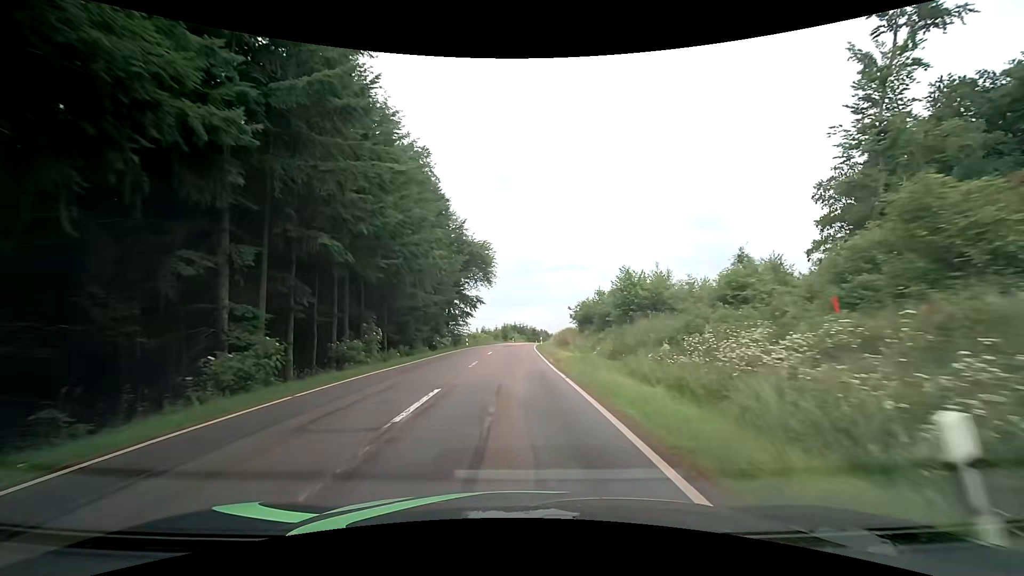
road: tertiary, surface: asphalt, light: Day
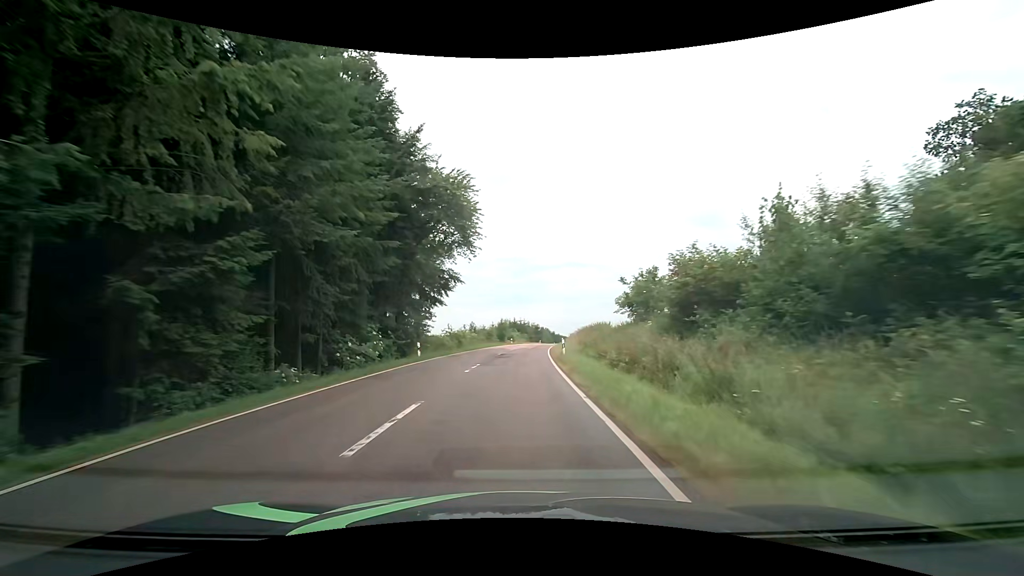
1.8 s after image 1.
(-0.2, +25.6) m; -1°
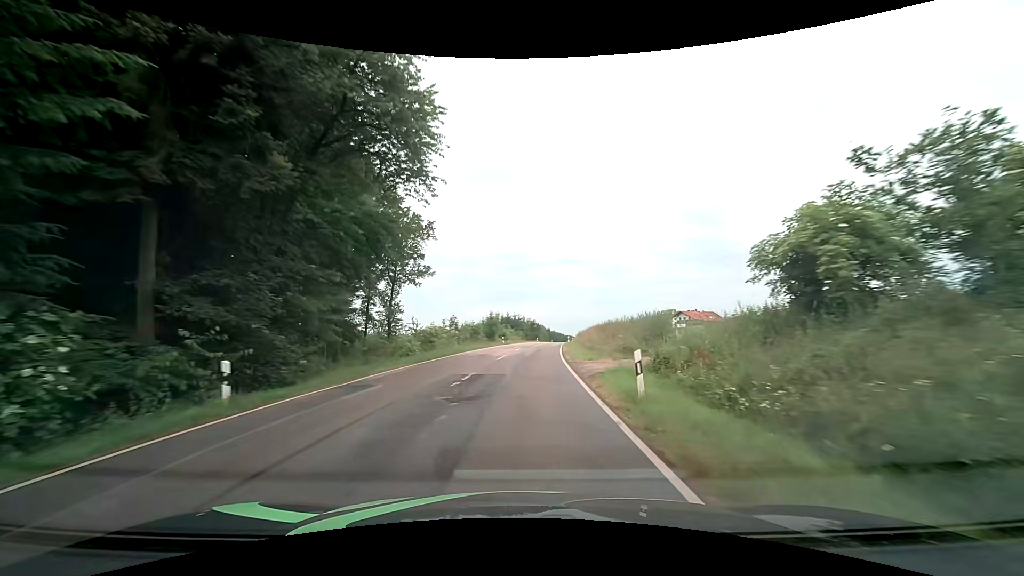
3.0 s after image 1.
(+0.2, +17.5) m; +1°
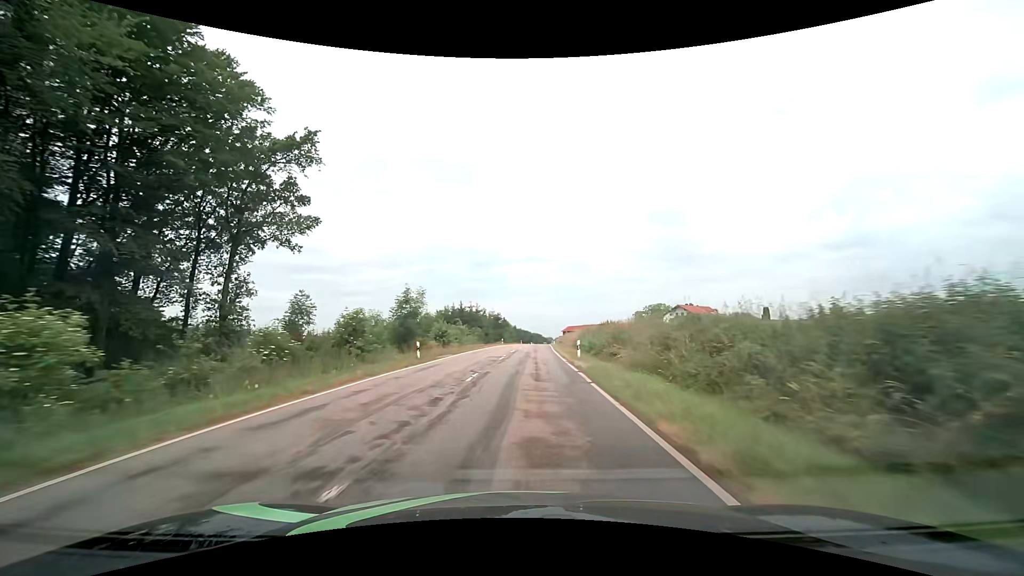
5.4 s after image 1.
(+1.4, +36.0) m; +4°
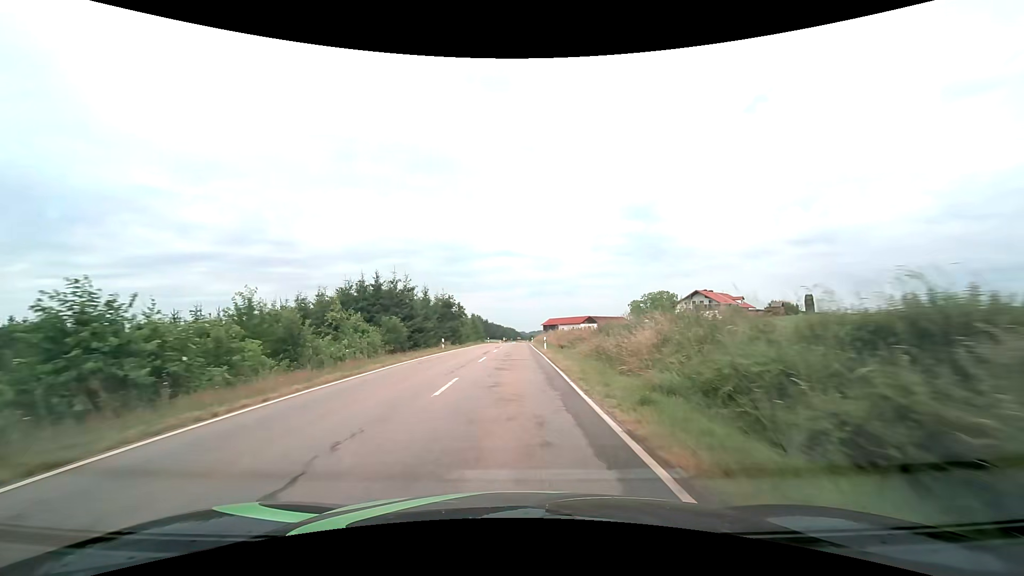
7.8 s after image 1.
(+1.1, +37.3) m; +3°
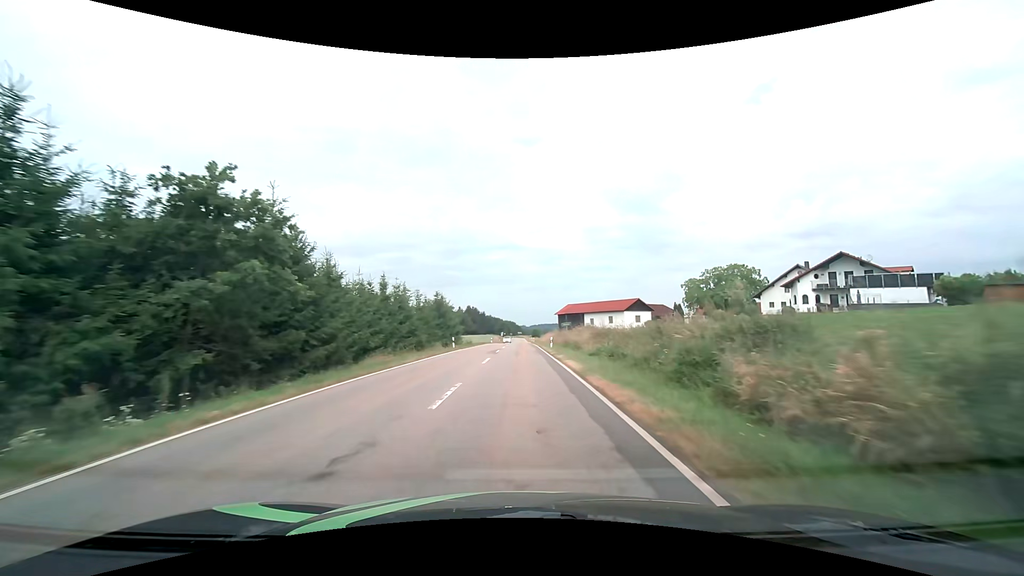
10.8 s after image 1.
(-0.3, +49.3) m; 0°
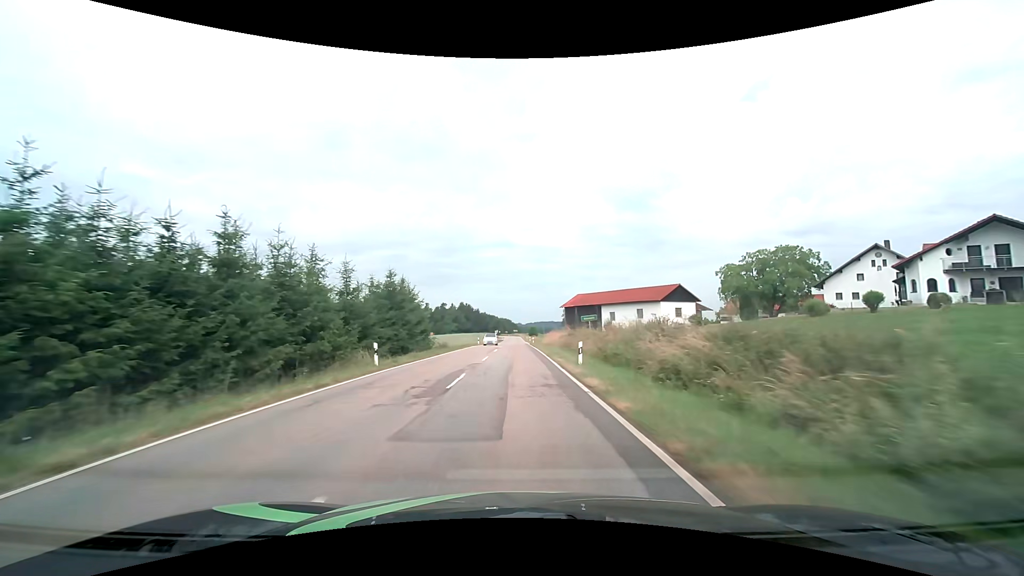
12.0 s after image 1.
(+0.1, +20.6) m; +1°
